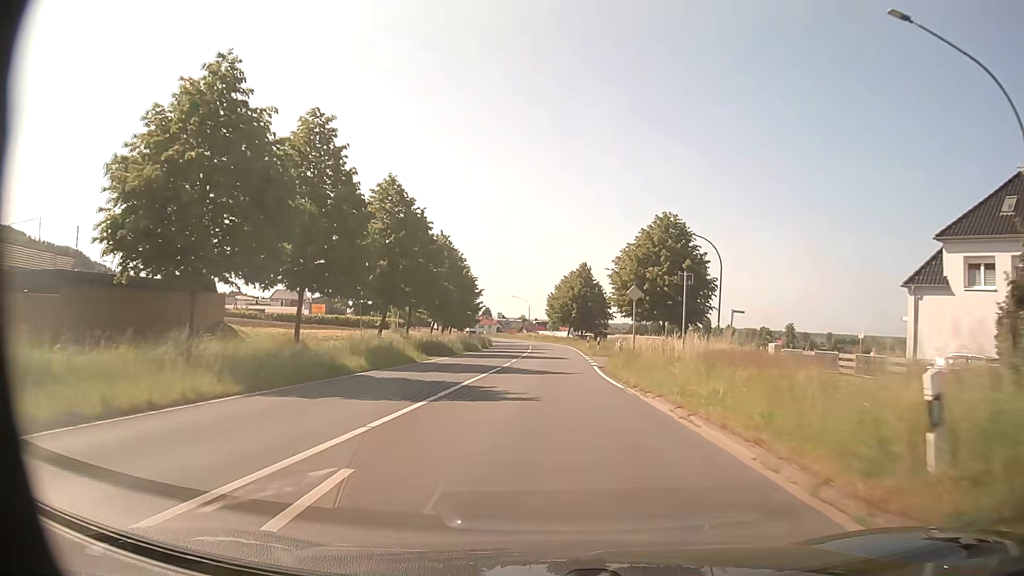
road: primary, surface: asphalt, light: Day
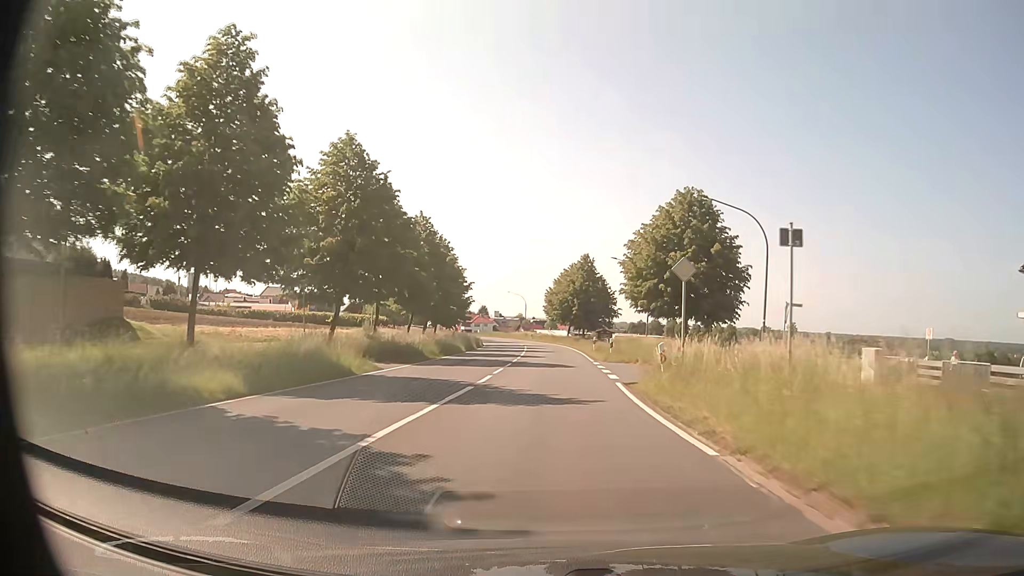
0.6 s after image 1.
(0.0, +9.2) m; 0°
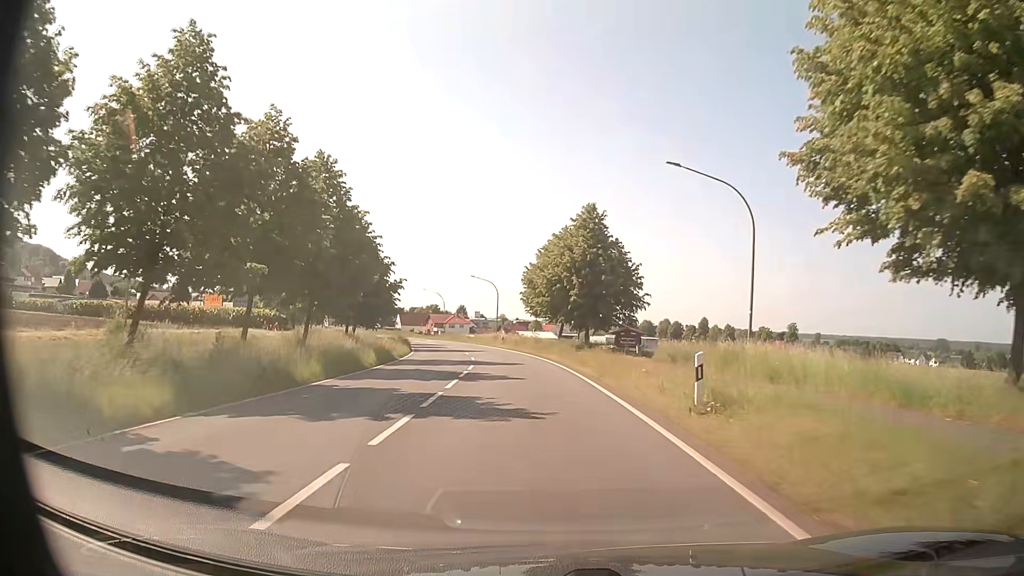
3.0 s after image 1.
(+0.7, +34.0) m; +1°
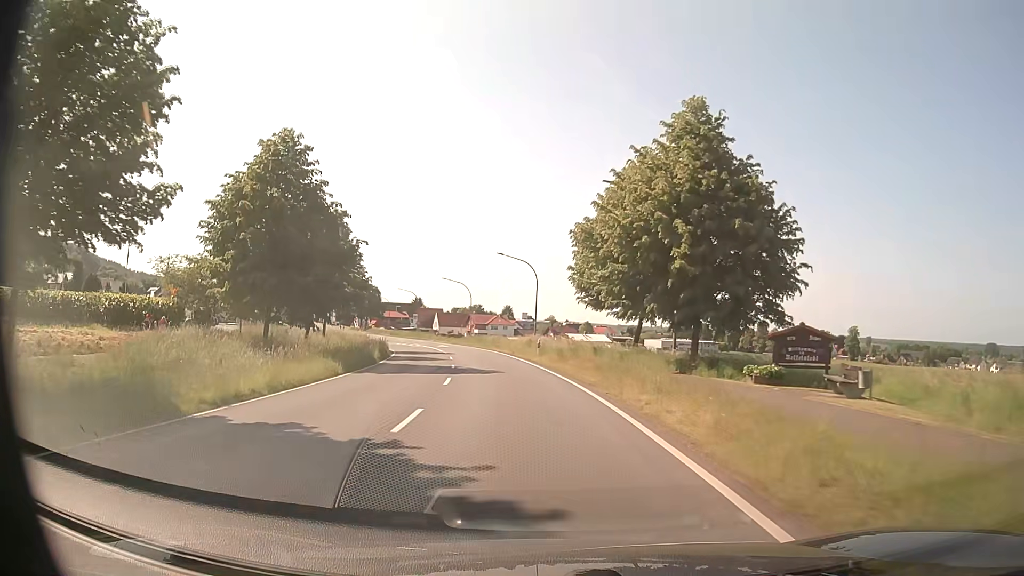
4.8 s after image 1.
(-0.6, +24.5) m; -4°
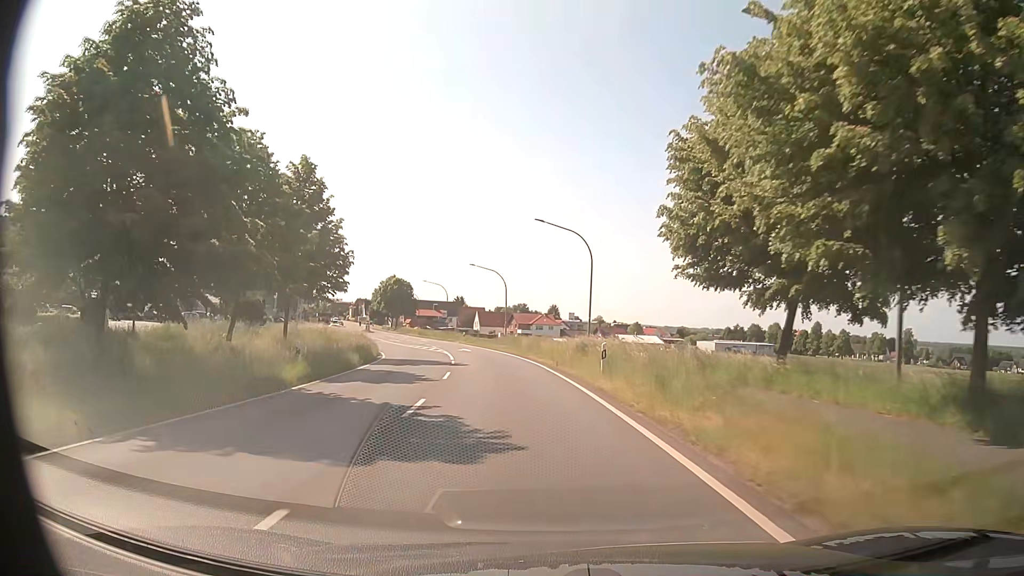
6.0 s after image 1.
(-0.6, +16.4) m; -4°
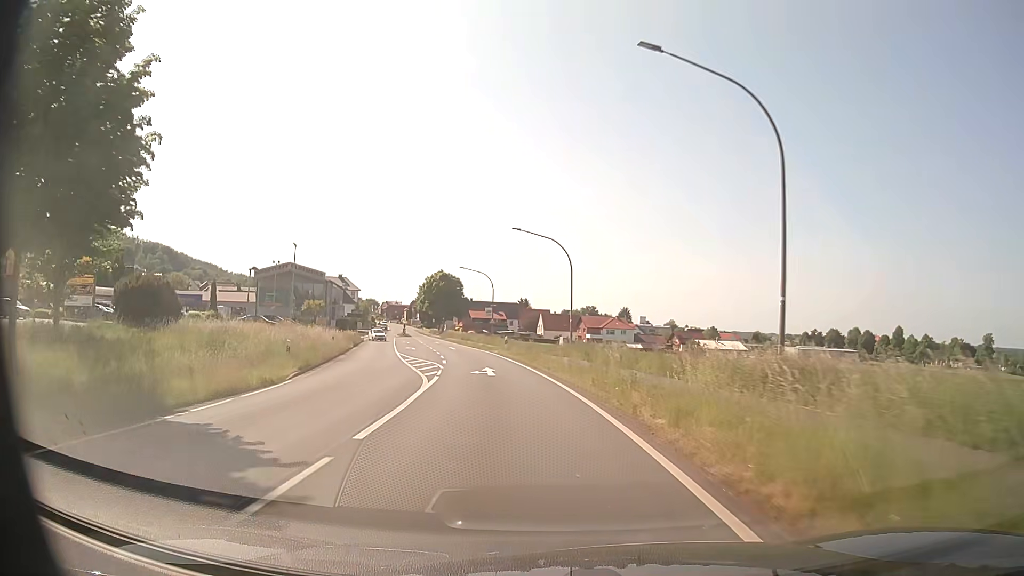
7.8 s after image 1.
(-1.2, +24.8) m; -6°
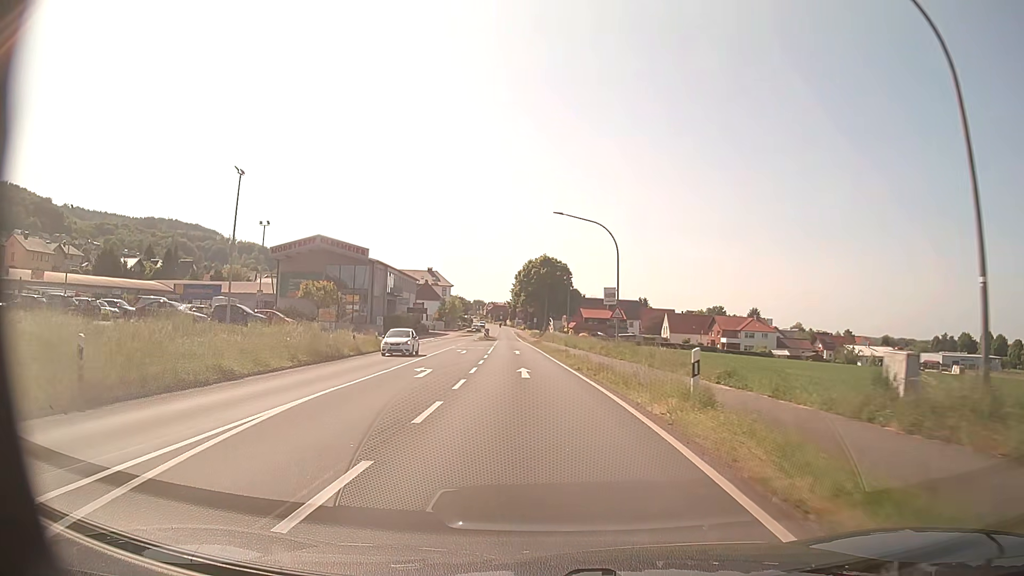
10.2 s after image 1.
(-2.7, +33.1) m; -9°
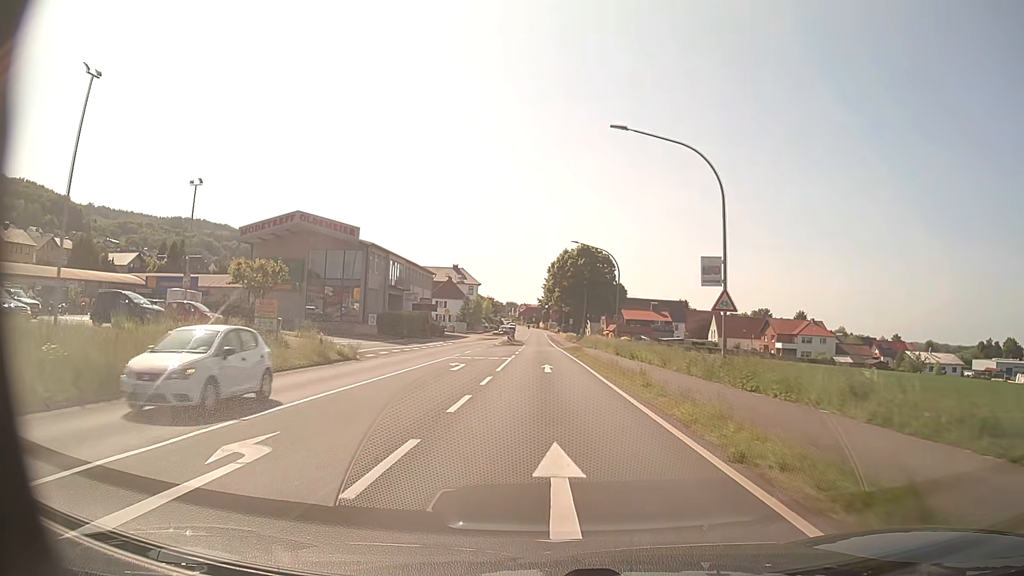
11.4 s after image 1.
(-0.5, +16.7) m; -3°
(0, +10) (0, +20) (0, +30) (0, +40) (-1, +50) (-1, +60) (-1, +70) (-1, +80) (-1, +90) (-1, +100) m
